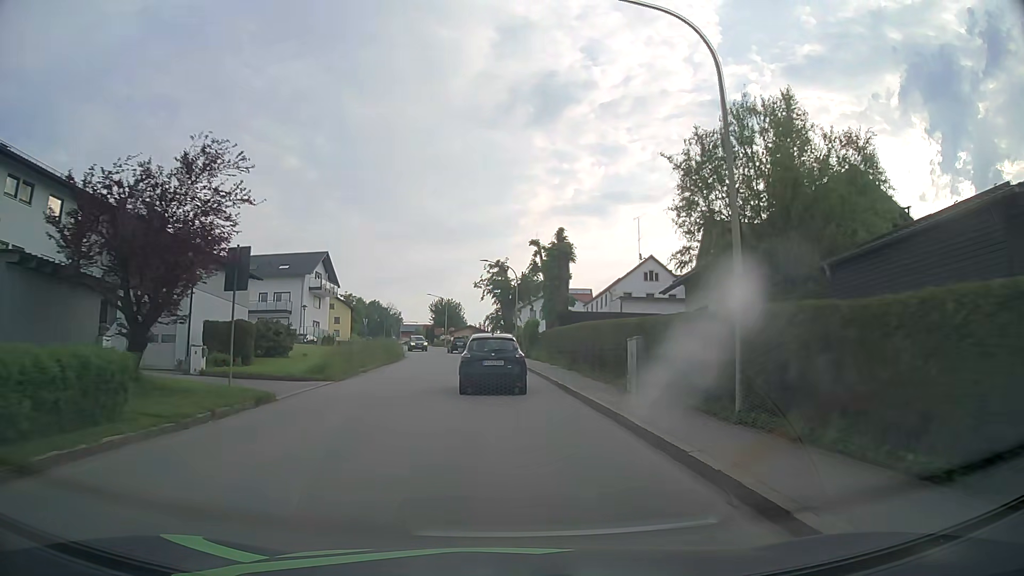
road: tertiary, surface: asphalt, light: Day
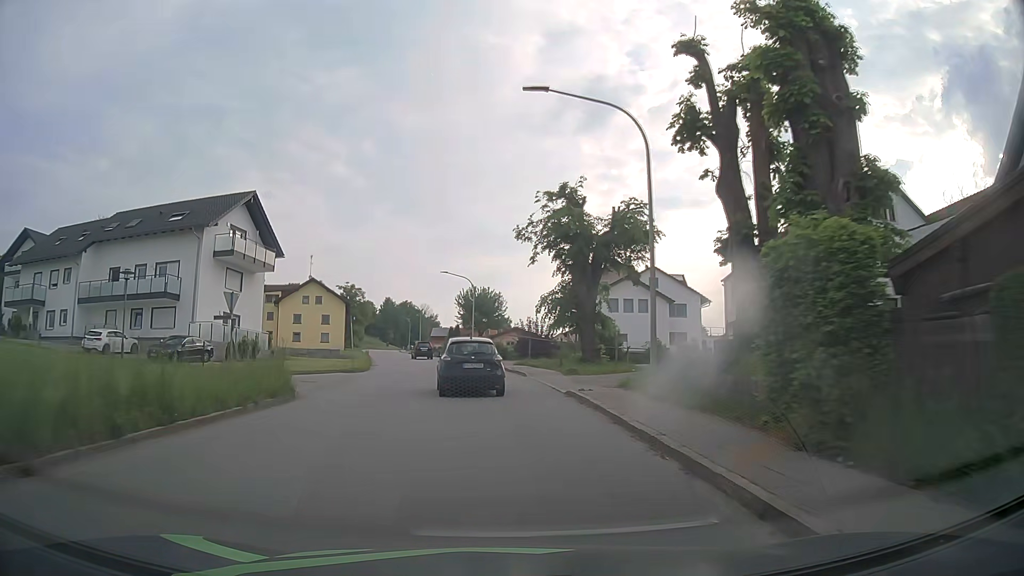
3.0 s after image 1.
(-1.0, +36.9) m; -4°
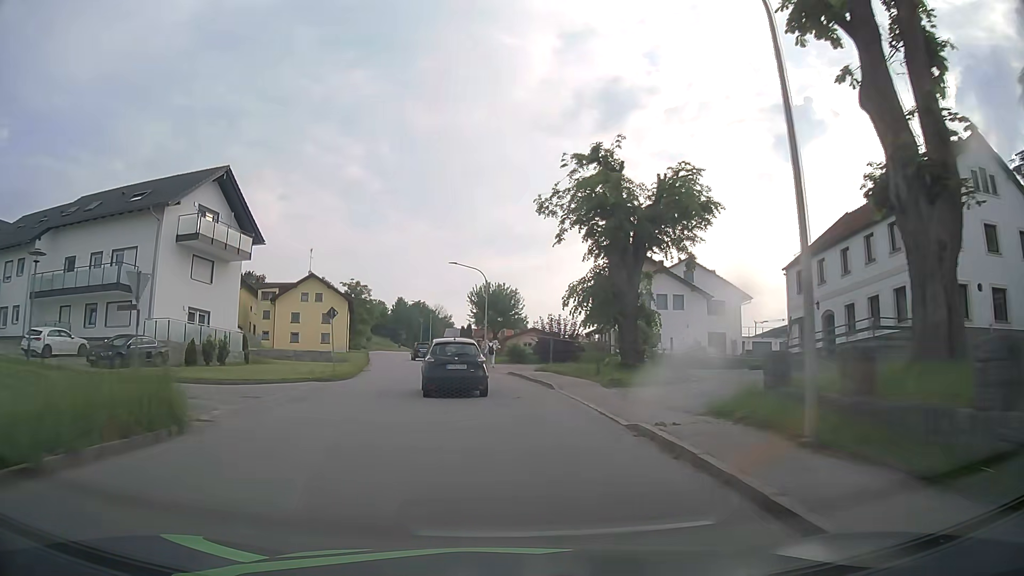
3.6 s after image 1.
(-0.1, +7.3) m; -1°
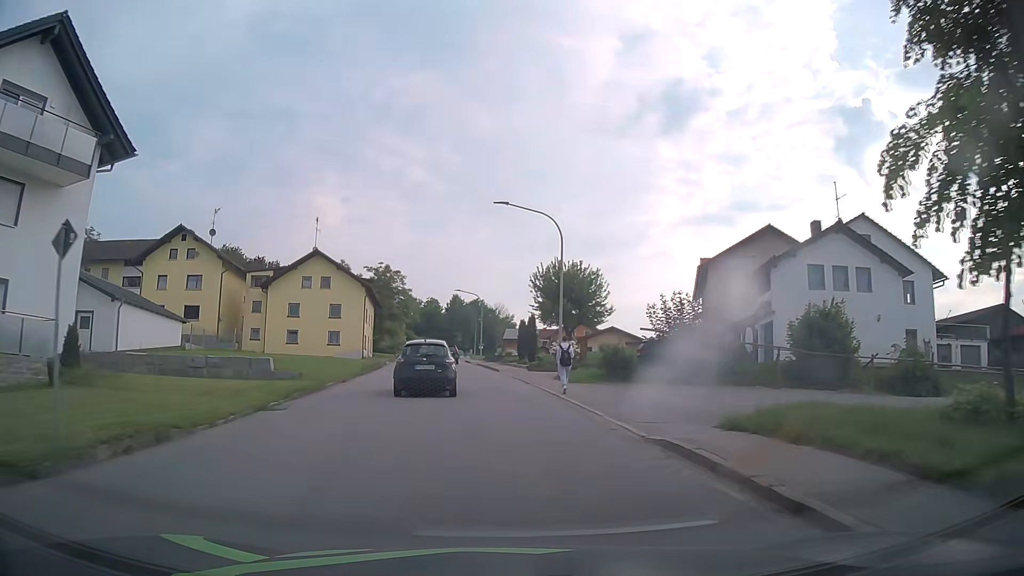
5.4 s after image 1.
(-0.9, +22.0) m; -5°
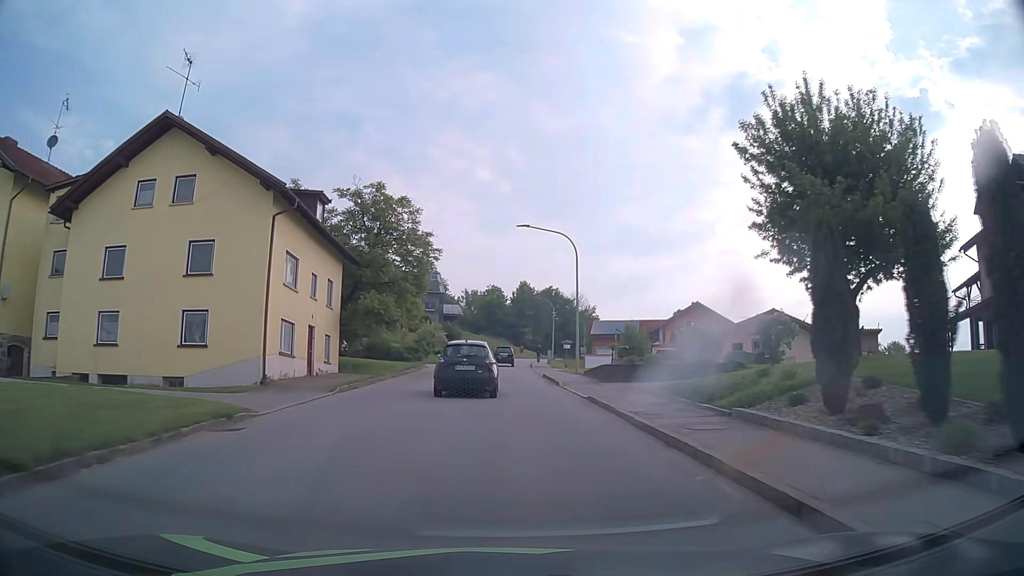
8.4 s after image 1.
(-2.8, +37.5) m; -6°
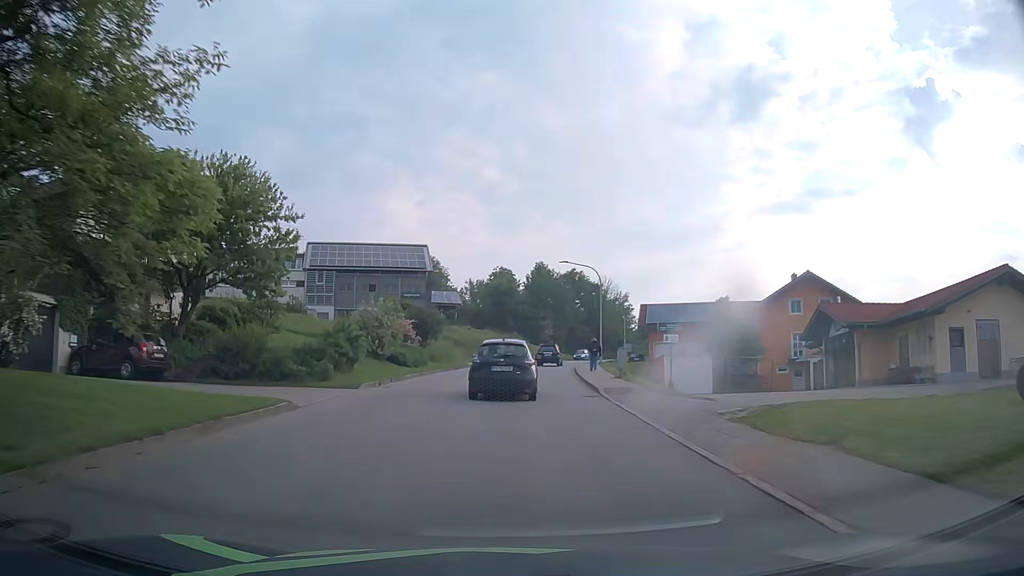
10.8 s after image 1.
(-0.4, +31.0) m; -1°
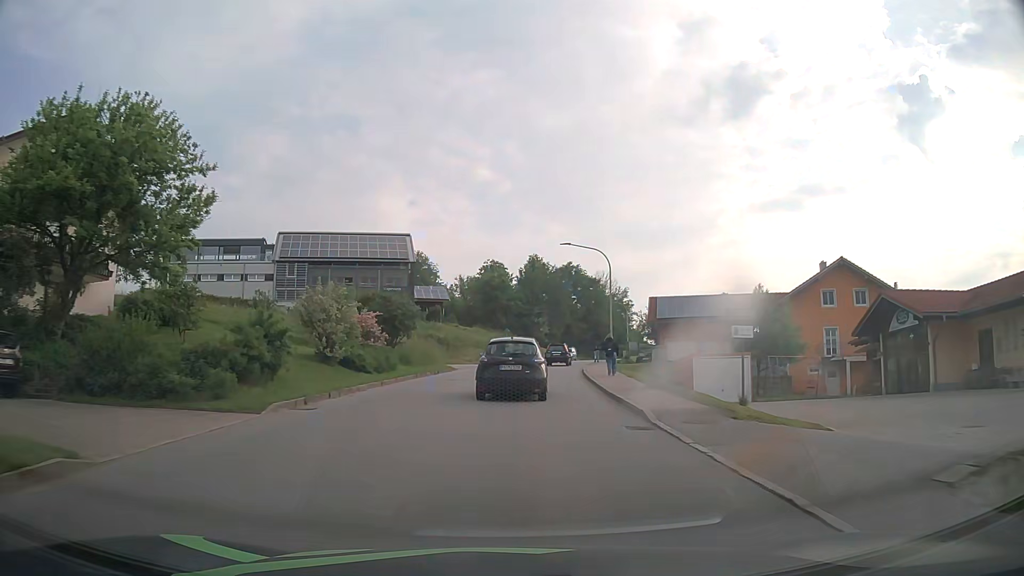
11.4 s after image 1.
(0.0, +7.9) m; +1°
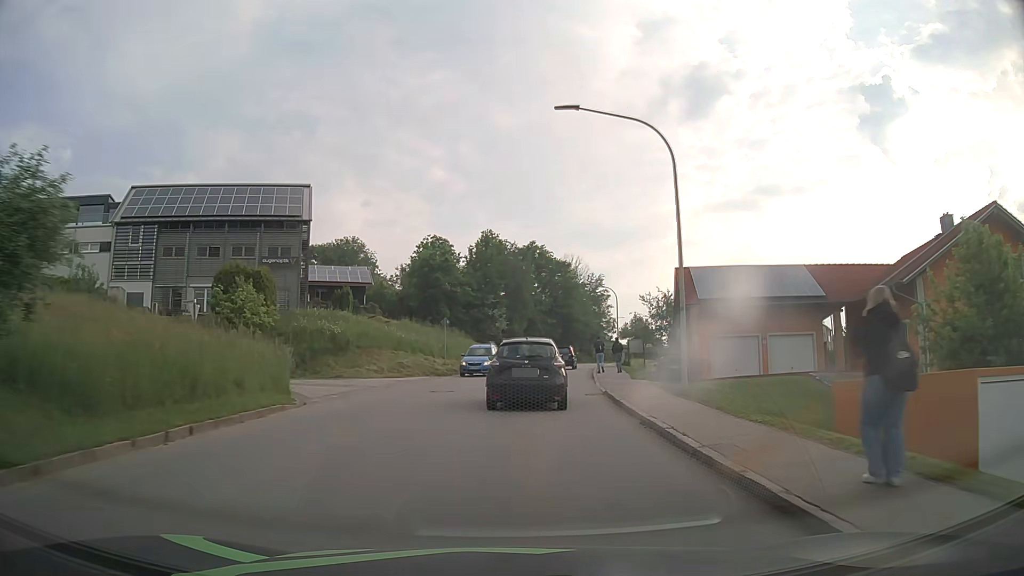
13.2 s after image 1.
(+0.5, +23.5) m; +3°
(0, +10) (+1, +20) (+2, +30) (+3, +40) (+4, +50) (+6, +60) (+9, +69) (+11, +79) (+14, +89) (+17, +98) m
